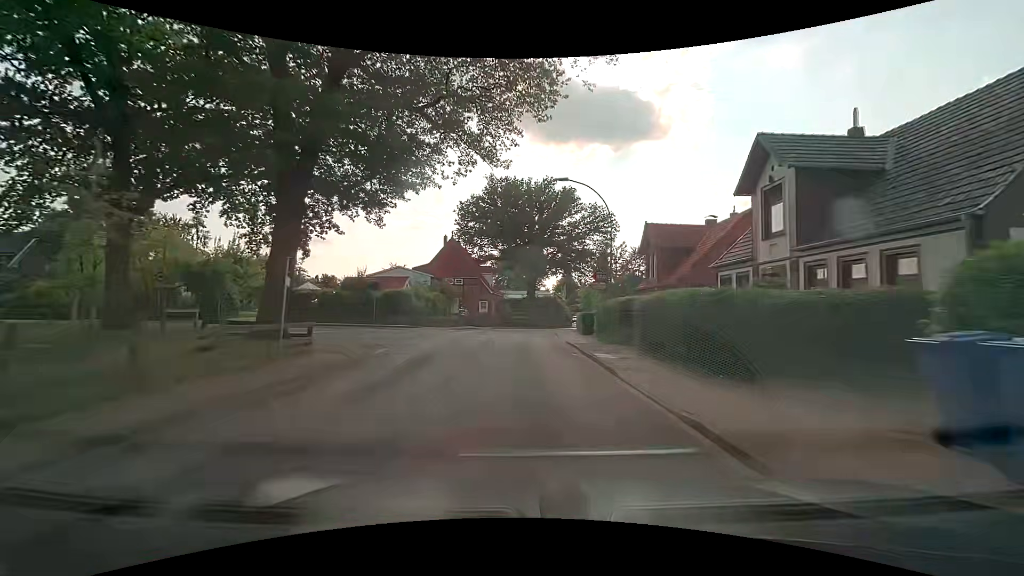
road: residential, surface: asphalt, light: Day
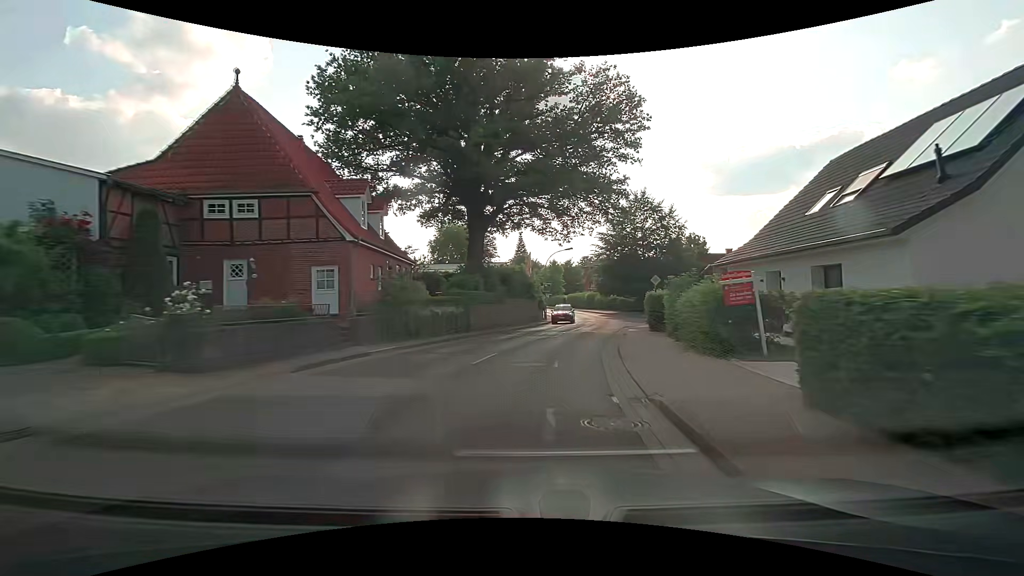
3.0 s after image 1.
(+0.6, +38.8) m; +5°
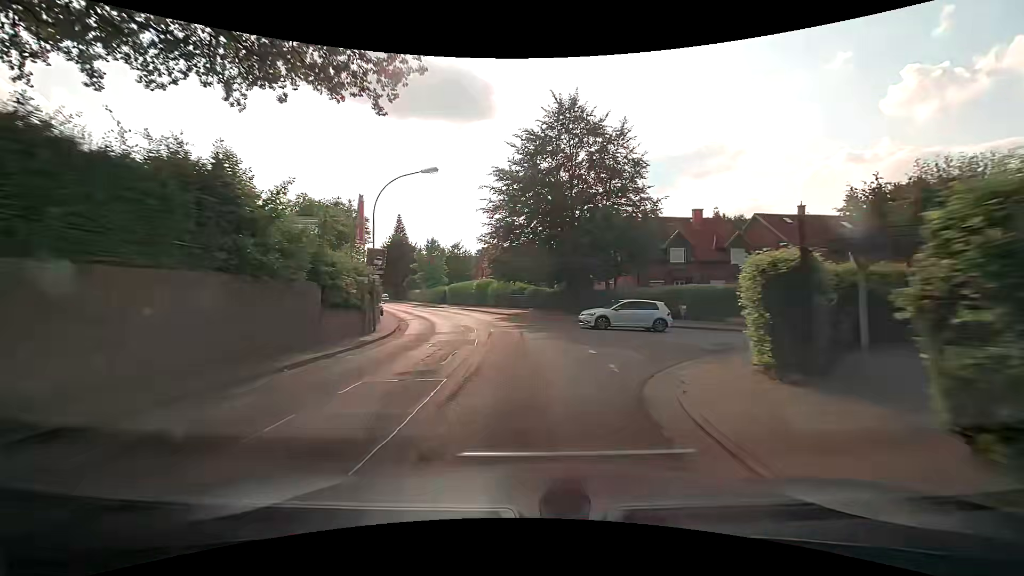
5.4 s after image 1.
(+4.2, +30.8) m; +11°
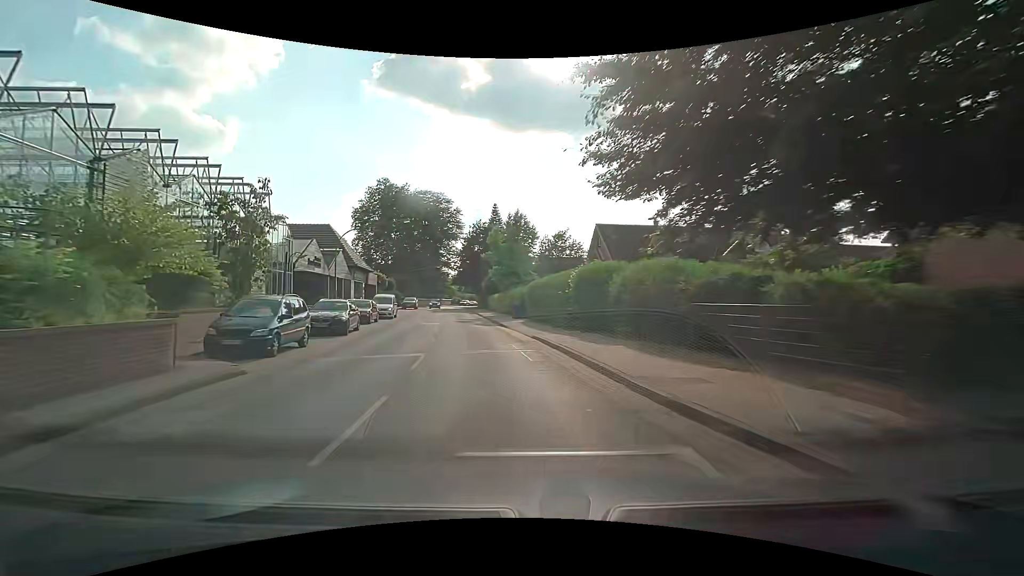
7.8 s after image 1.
(-1.6, +30.6) m; -12°
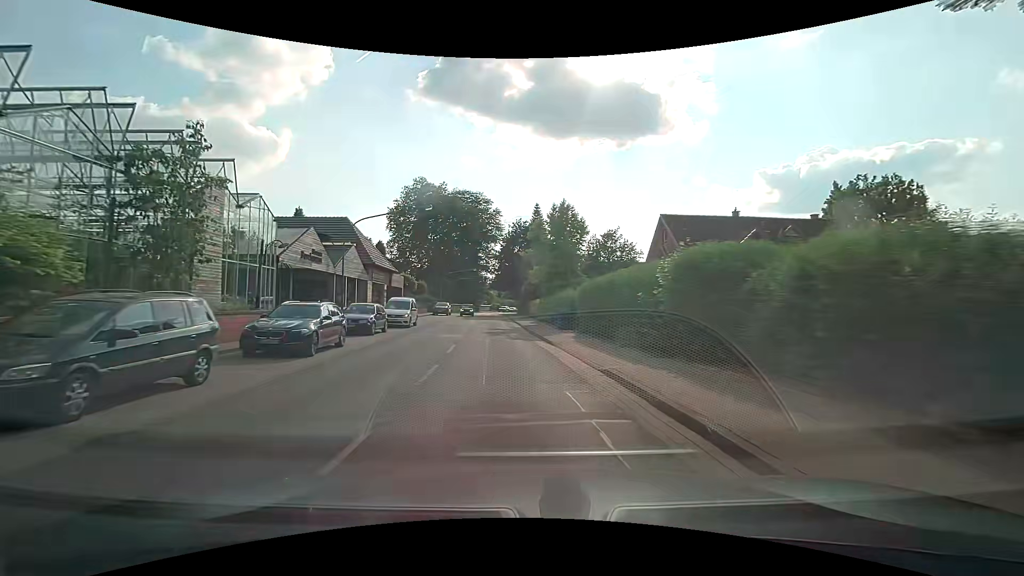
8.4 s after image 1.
(-0.3, +7.5) m; -5°
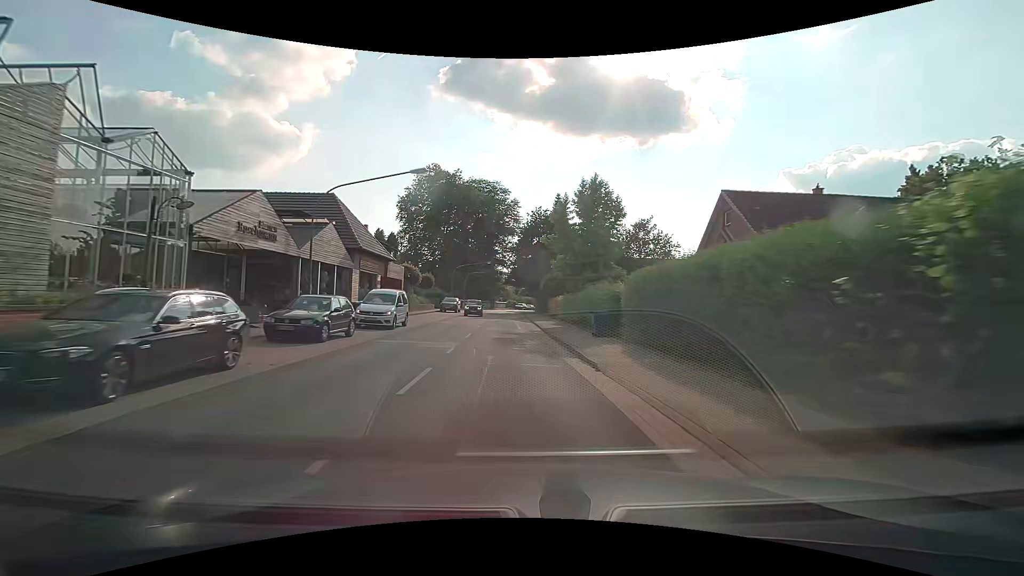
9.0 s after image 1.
(-0.2, +7.5) m; -2°
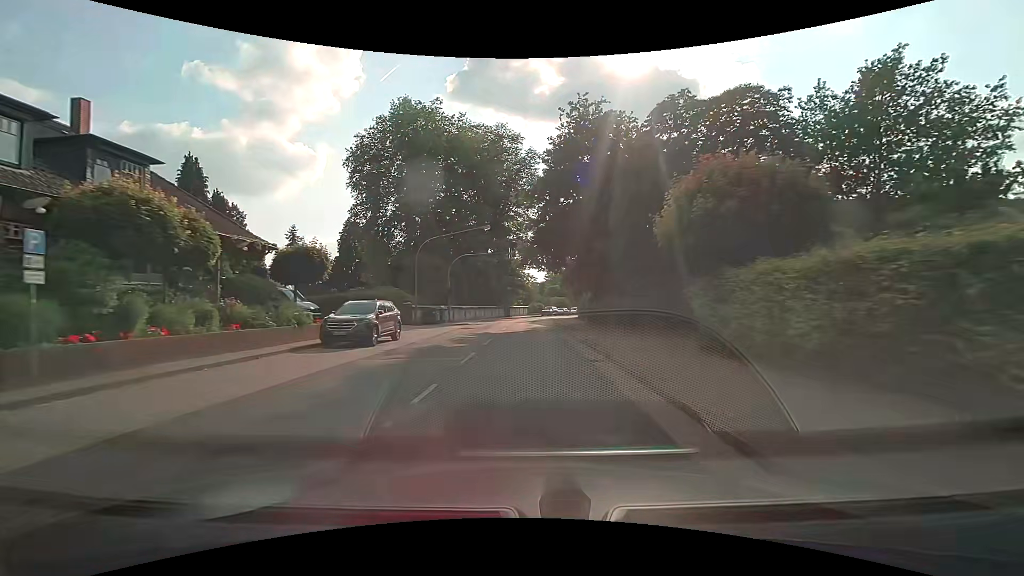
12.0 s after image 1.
(-1.0, +37.8) m; -3°
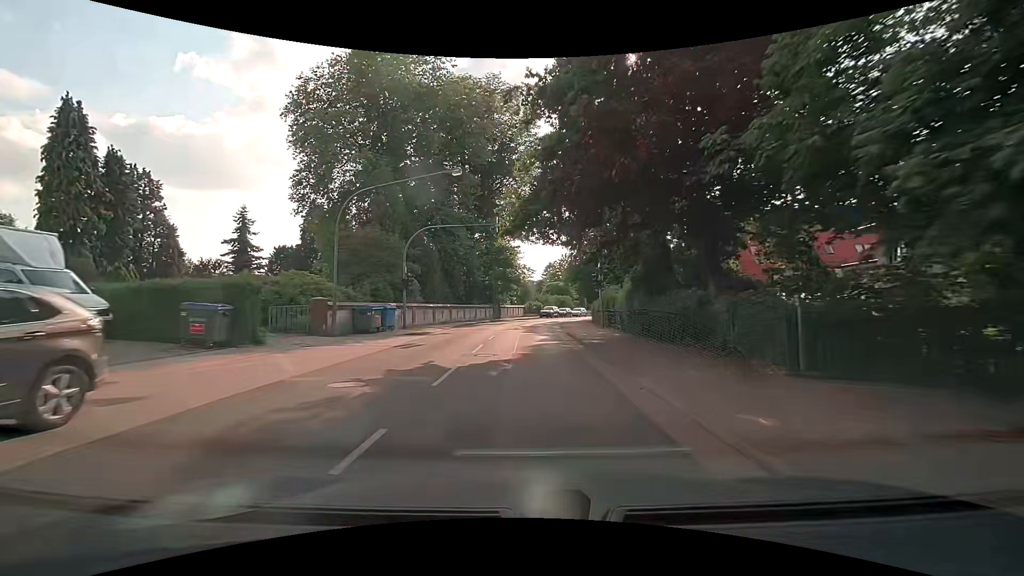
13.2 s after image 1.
(+0.1, +15.2) m; +1°
(0, +10) (0, +20) (0, +30) (+1, +40) (+2, +50) (+4, +60) (+7, +69) (+12, +78) (+17, +87) (+21, +96) m
